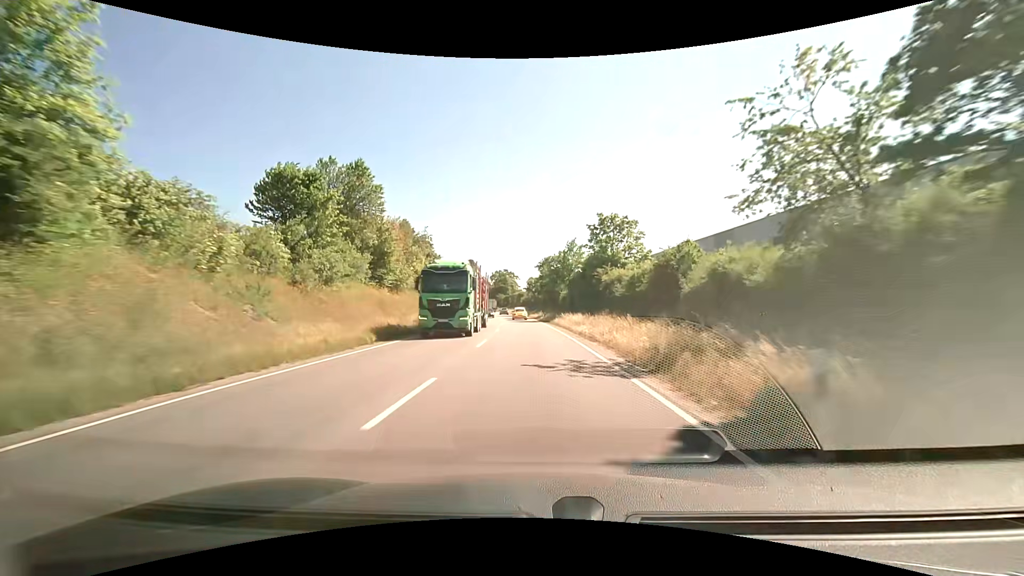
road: primary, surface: asphalt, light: Day
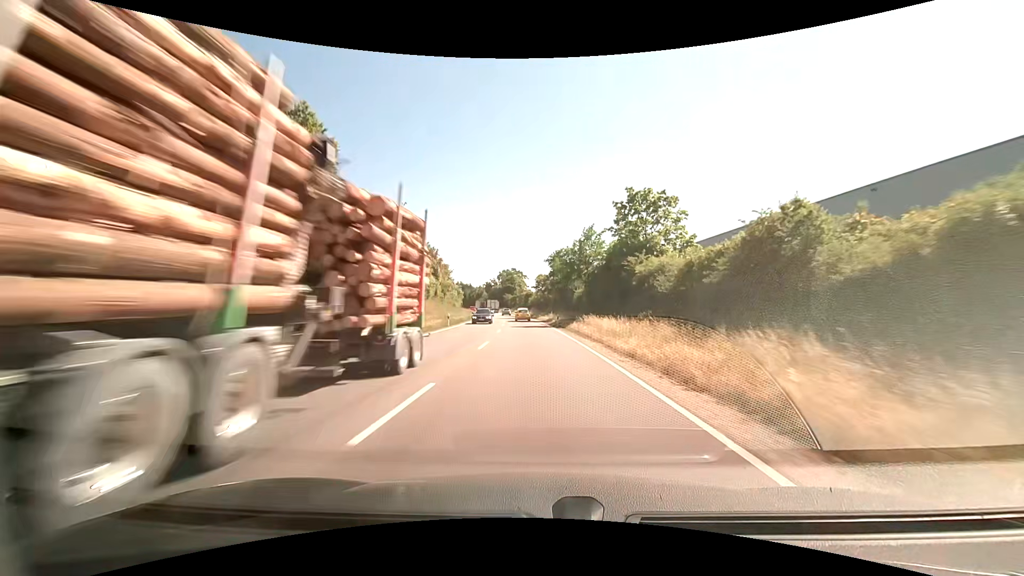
(-0.1, +12.7) m; -1°
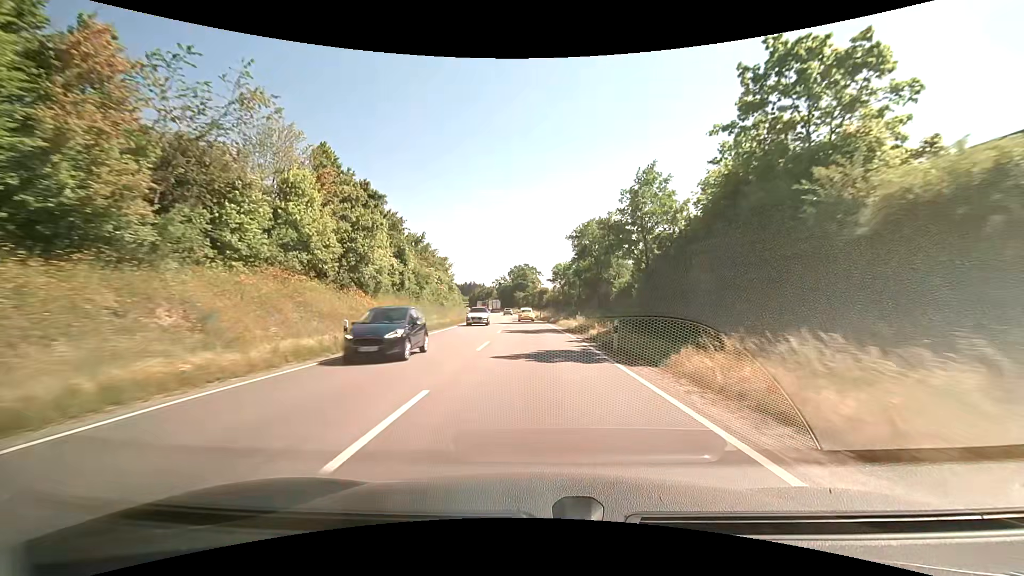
(-0.4, +25.1) m; -2°
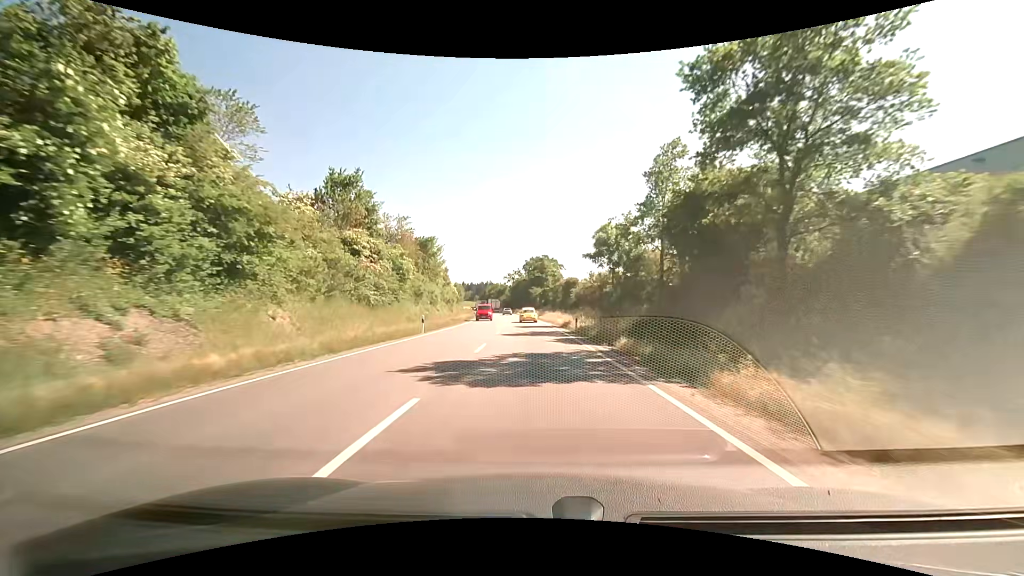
(-0.6, +37.1) m; -2°
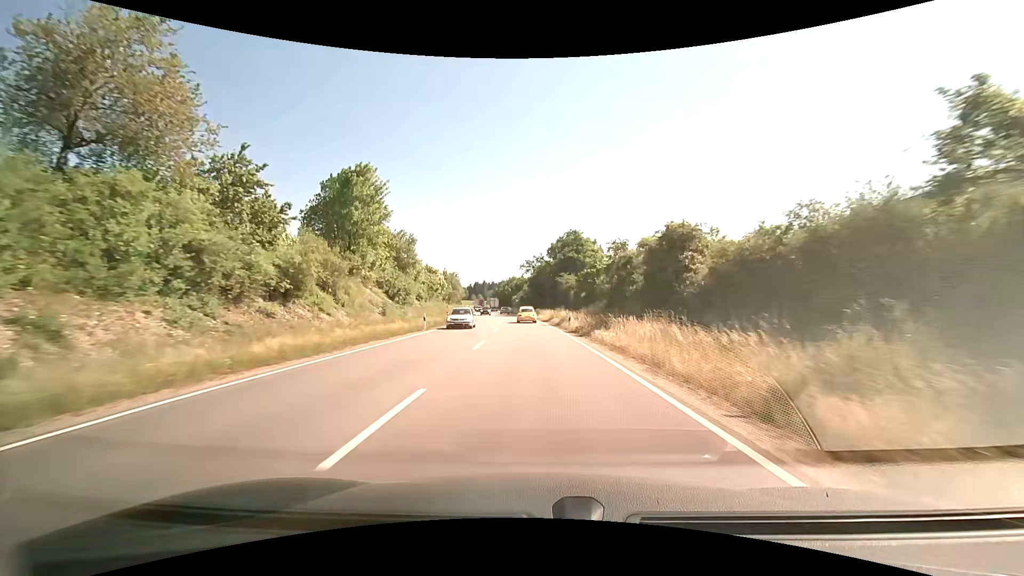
(-1.1, +47.6) m; -3°
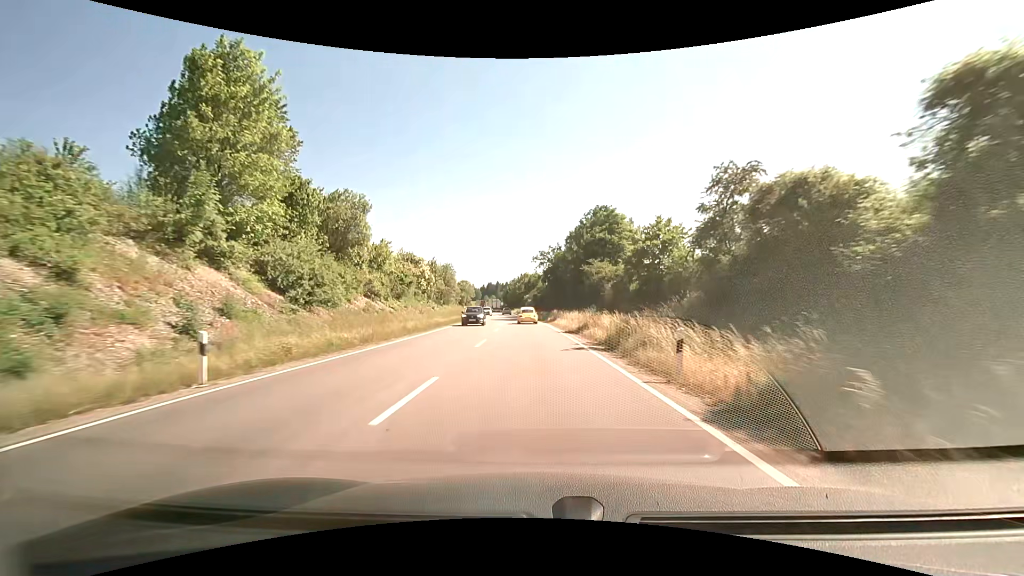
(-0.2, +22.5) m; -1°
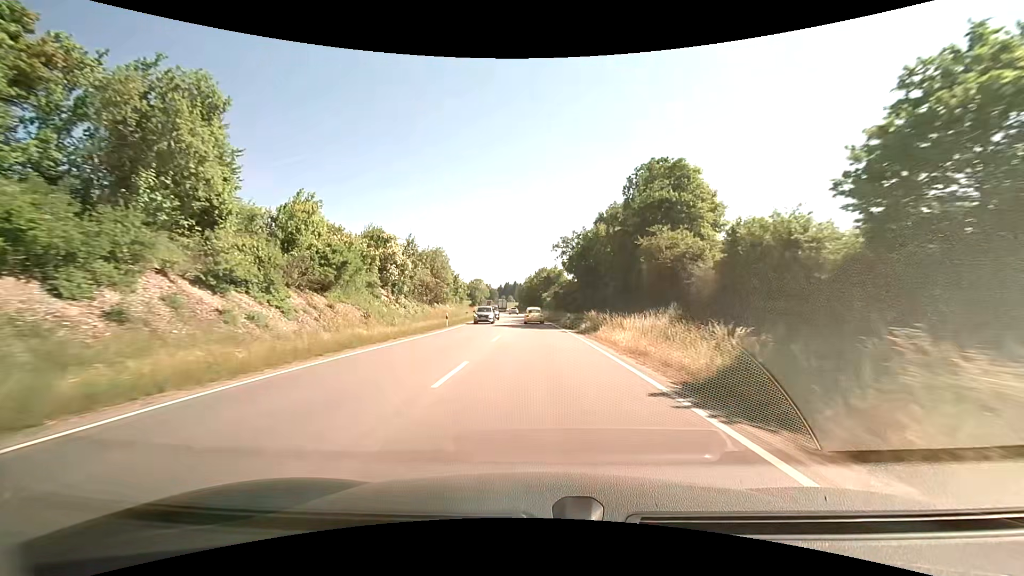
(-0.6, +21.6) m; -3°
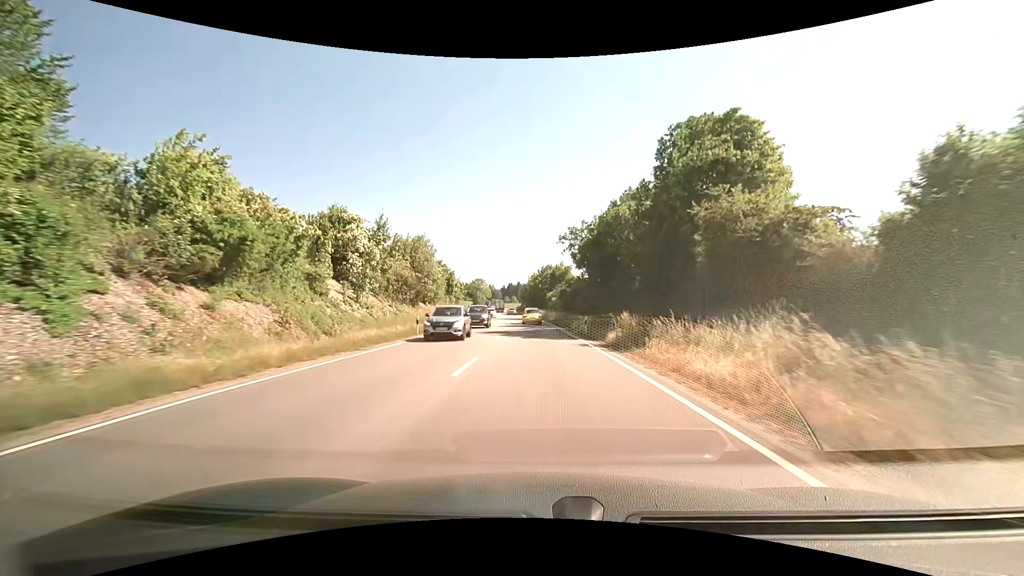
(-0.1, +10.6) m; -1°
(0, +10) (0, +20) (0, +30) (-1, +40) (-1, +50) (-1, +60) (-2, +70) (-3, +80) (-4, +90) (-5, +100) m
